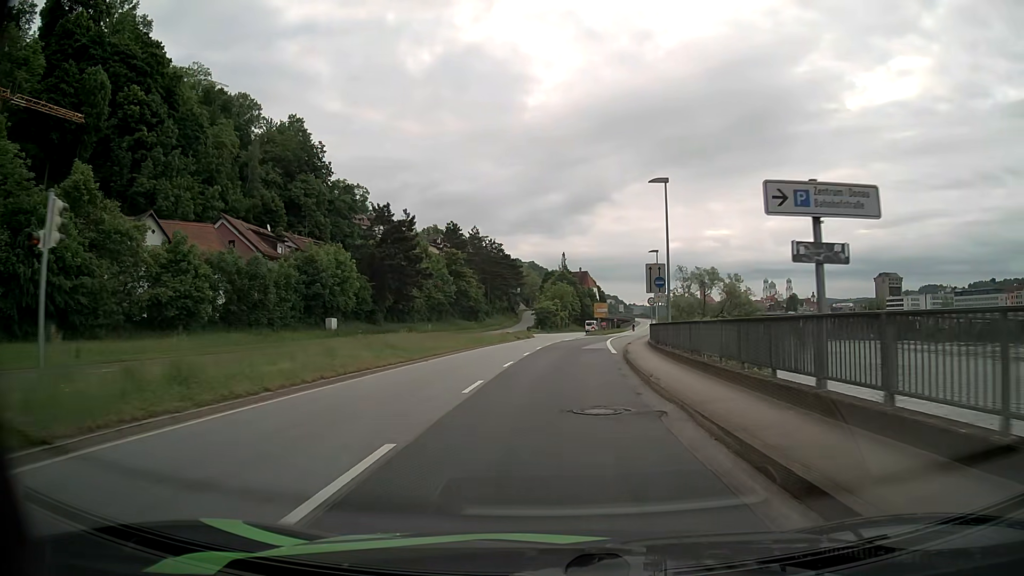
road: primary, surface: asphalt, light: Day
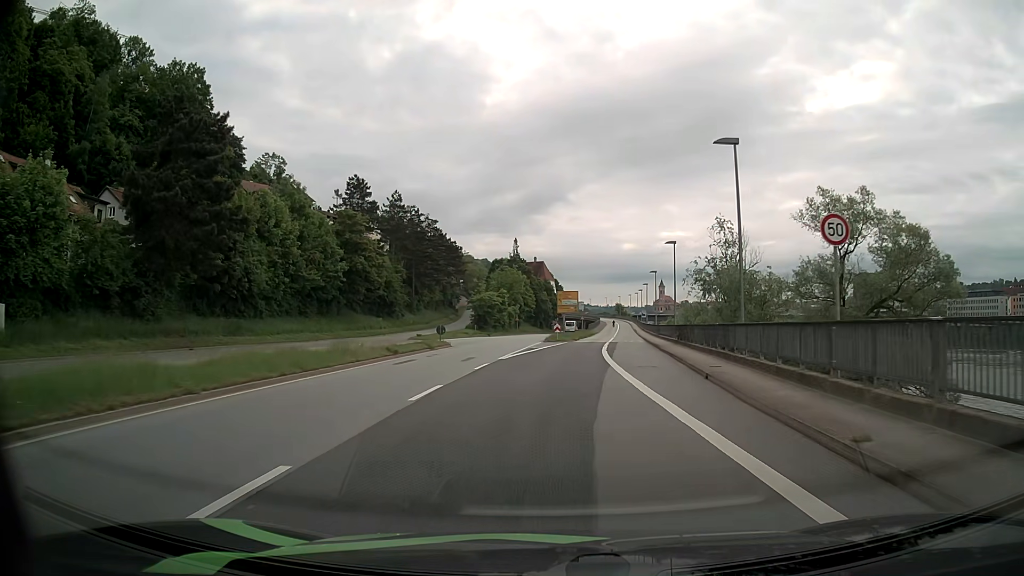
(+1.2, +37.4) m; +4°
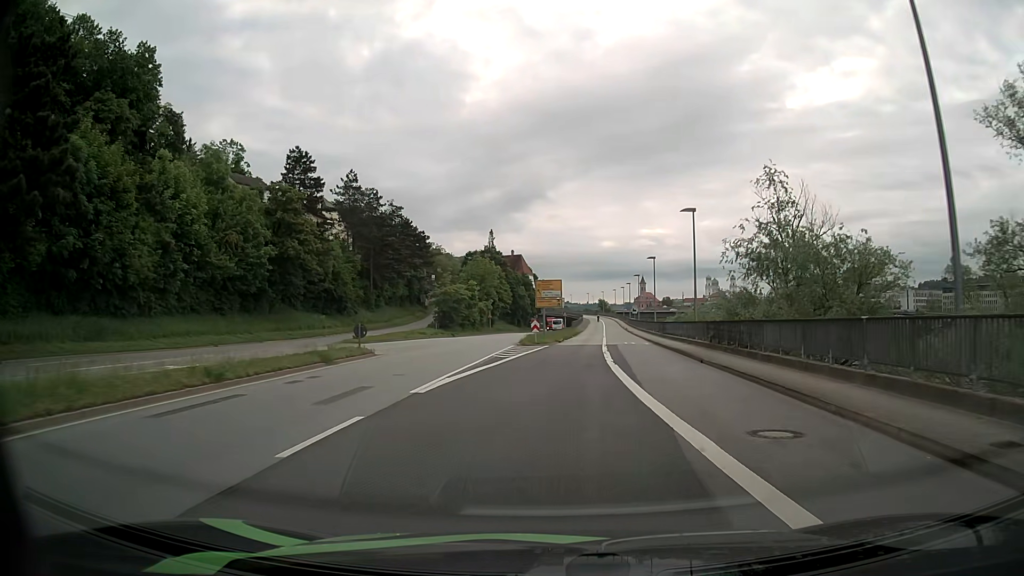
(+0.2, +14.3) m; +2°
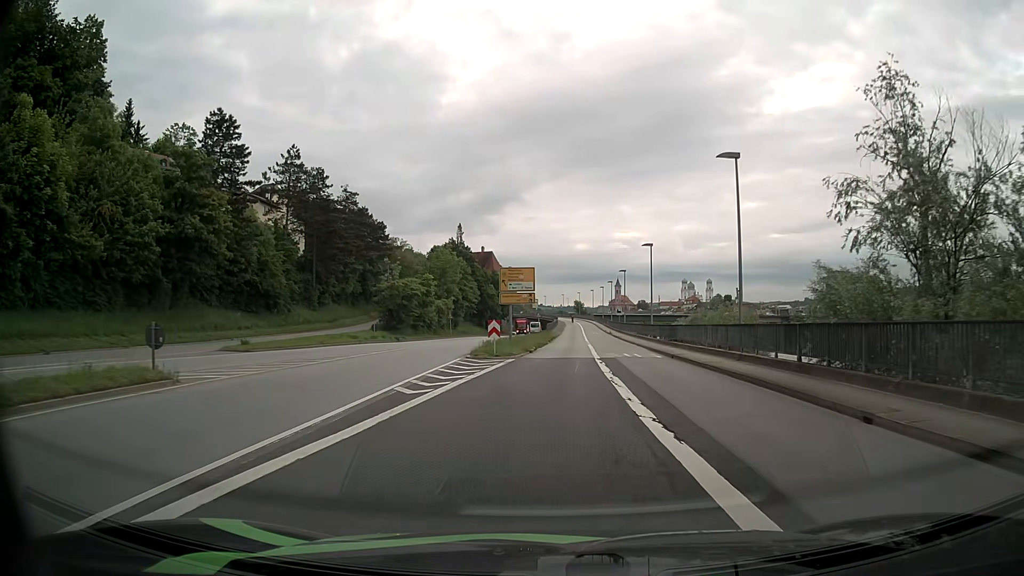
(+0.3, +14.2) m; +2°
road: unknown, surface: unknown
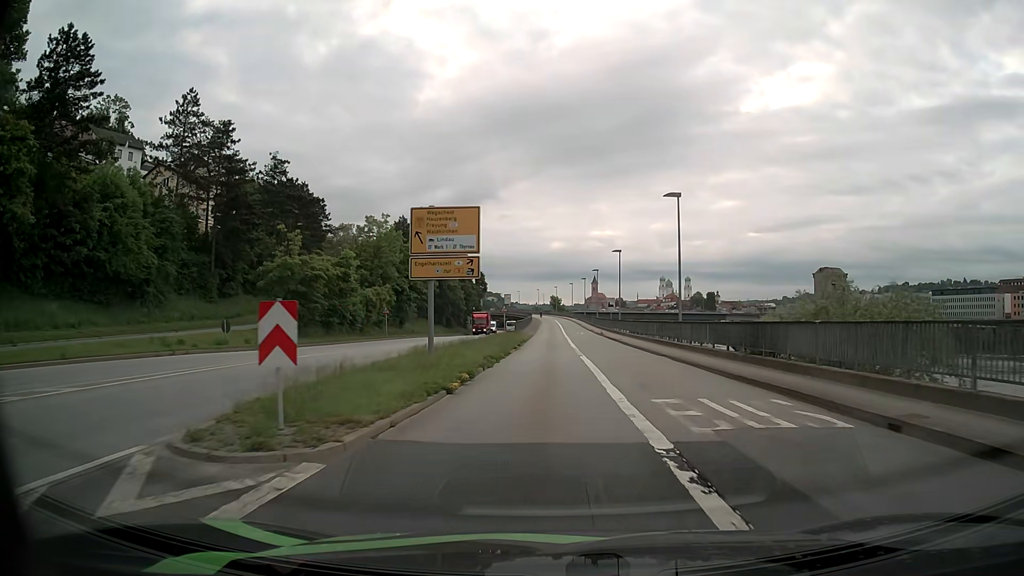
(+0.4, +21.2) m; +2°
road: primary_link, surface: asphalt
(0, +10) (0, +20) (0, +30) (0, +40) (0, +50) (0, +60) (0, +70) (0, +80) (0, +90) (0, +100) m
